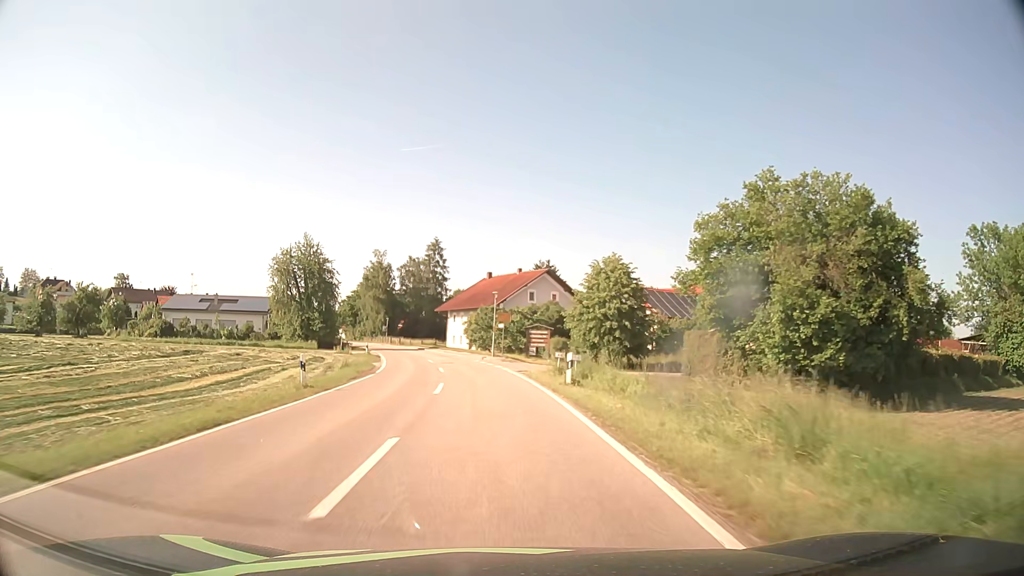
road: tertiary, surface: asphalt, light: Day
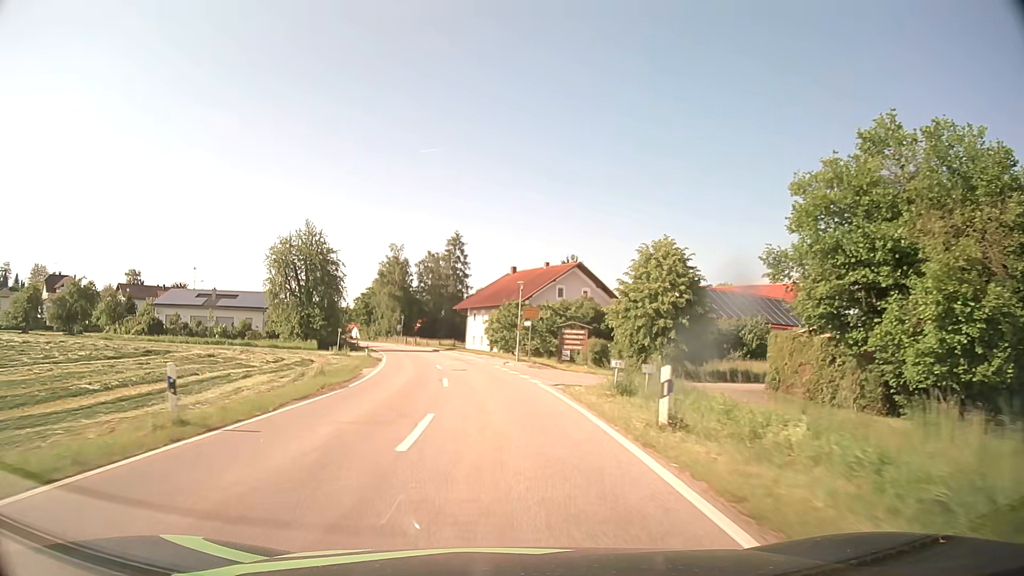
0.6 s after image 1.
(-0.1, +8.8) m; -2°
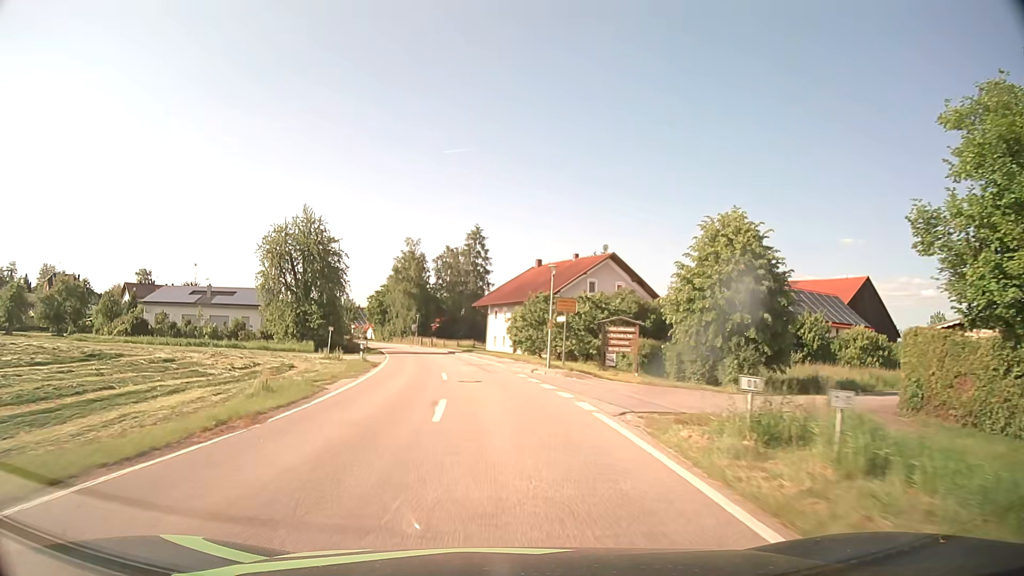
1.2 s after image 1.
(-0.1, +8.6) m; -2°
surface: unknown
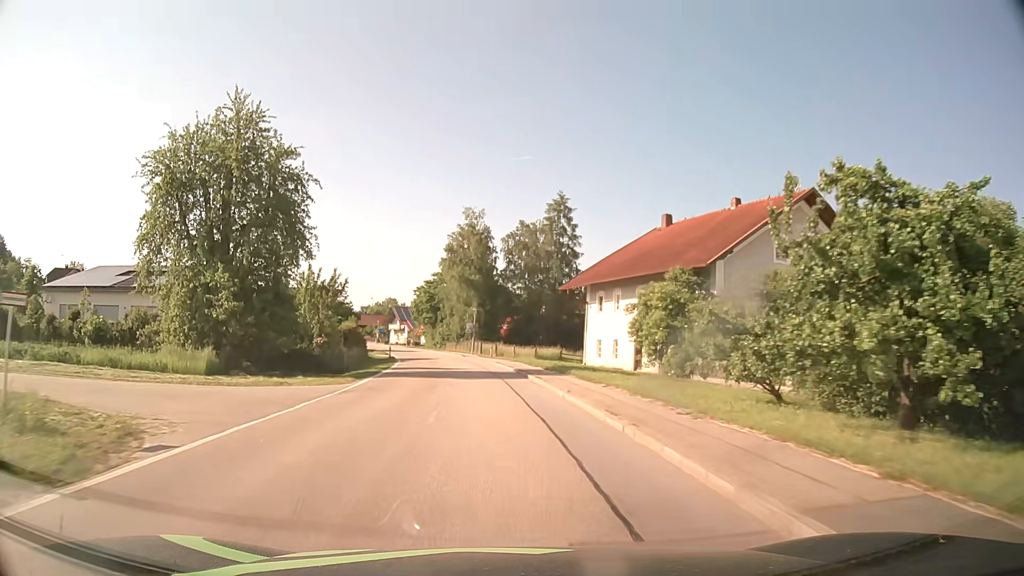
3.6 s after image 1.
(-2.1, +32.4) m; -7°
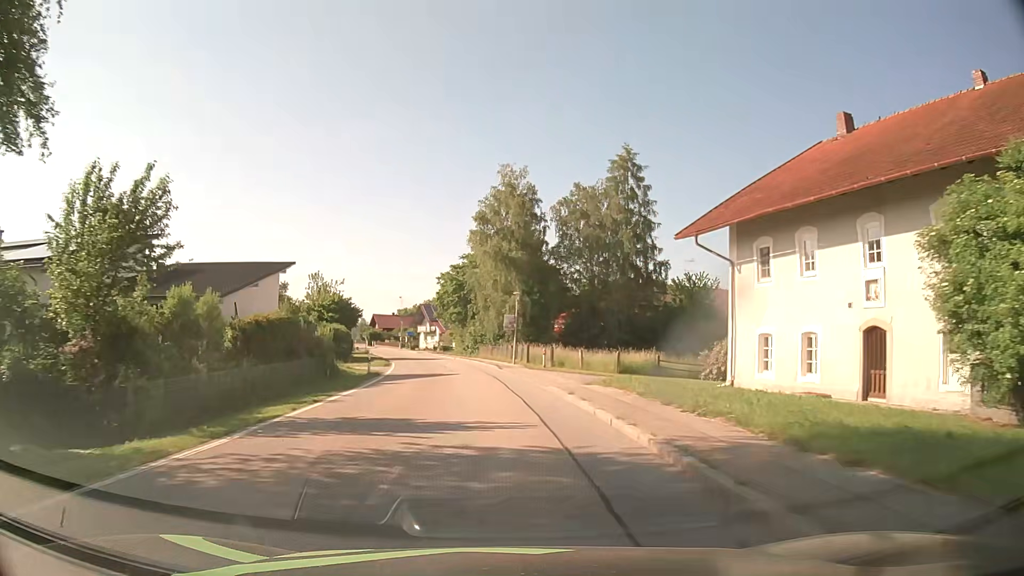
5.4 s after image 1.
(-0.8, +23.4) m; -4°
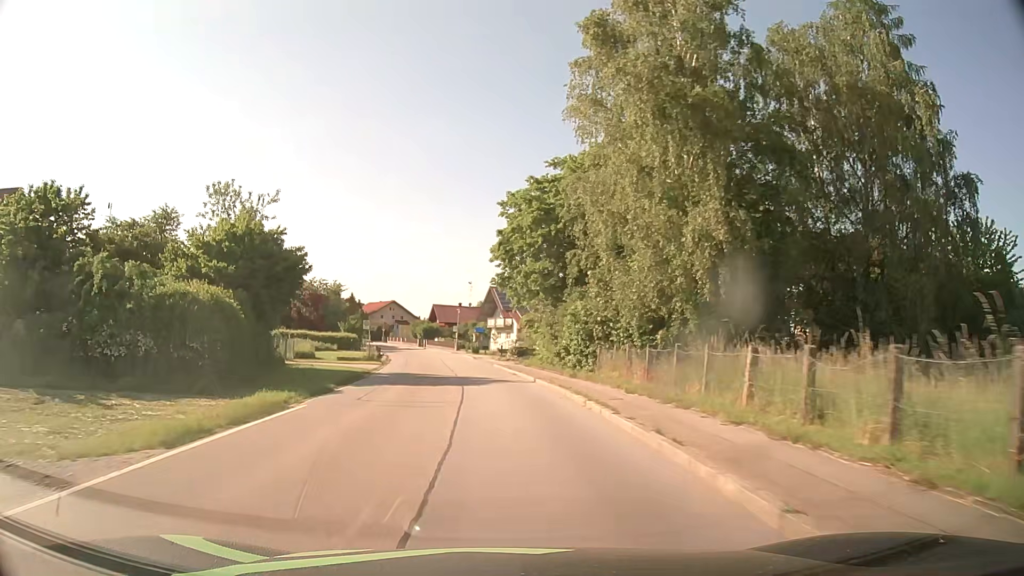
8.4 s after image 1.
(-2.3, +38.3) m; -8°
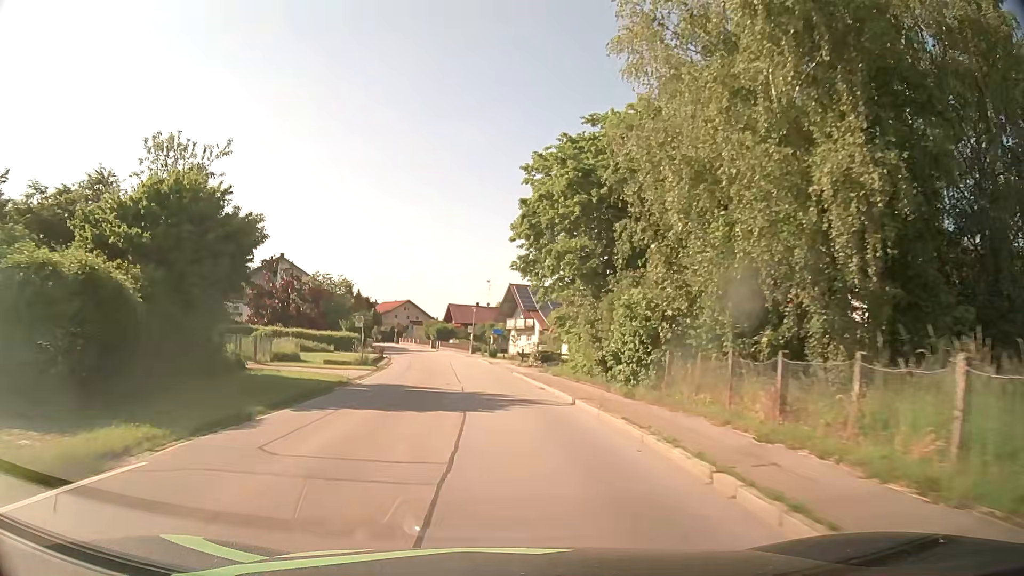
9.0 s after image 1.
(-0.1, +7.6) m; -1°
